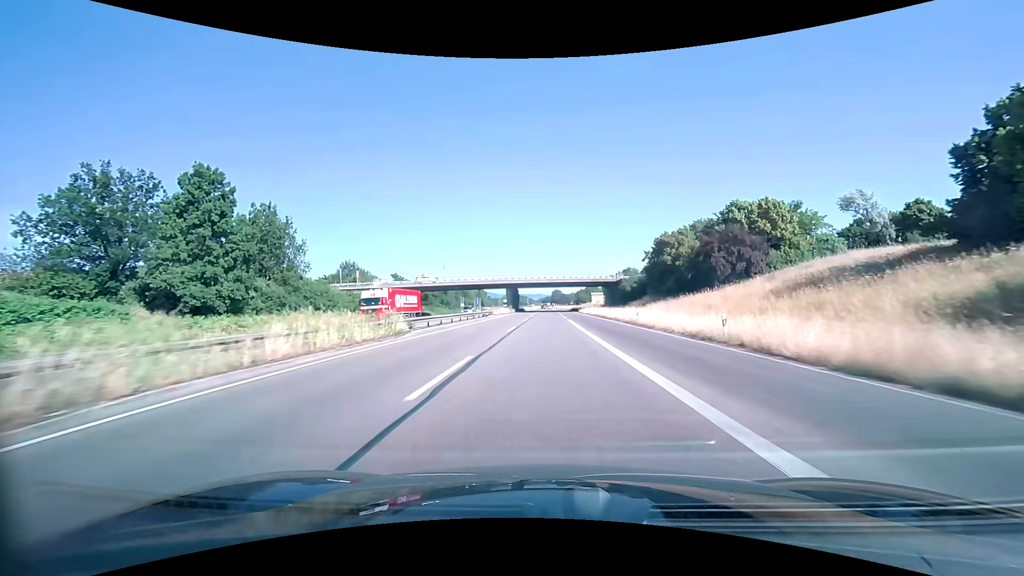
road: trunk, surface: asphalt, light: Day
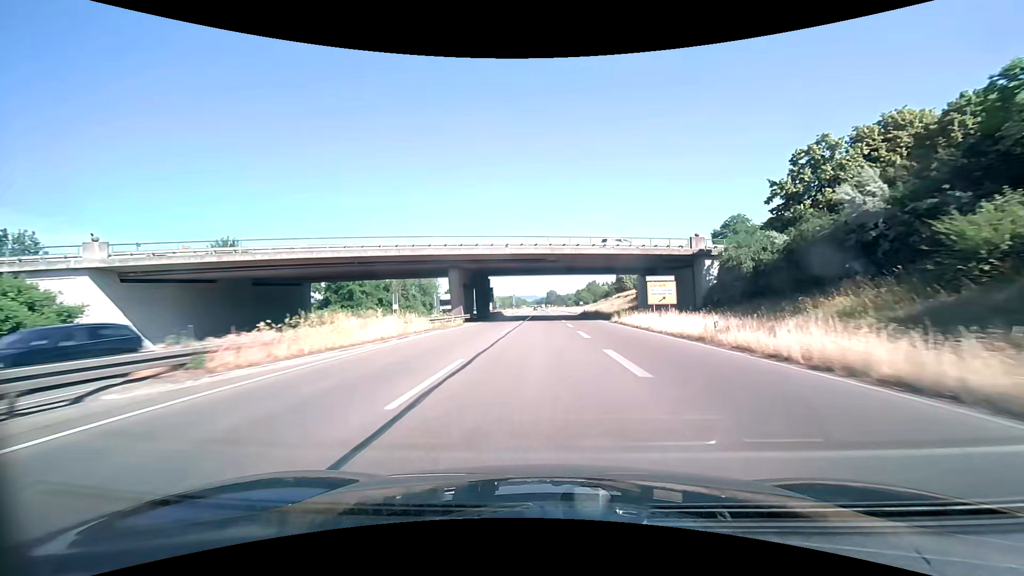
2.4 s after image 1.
(+0.3, +55.7) m; +1°
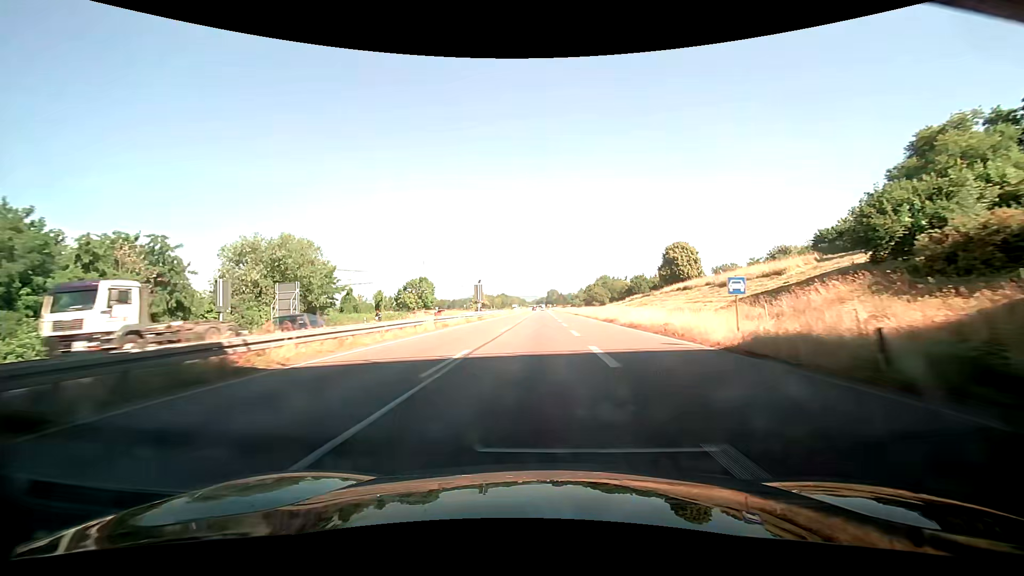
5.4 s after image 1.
(-0.1, +70.7) m; +1°
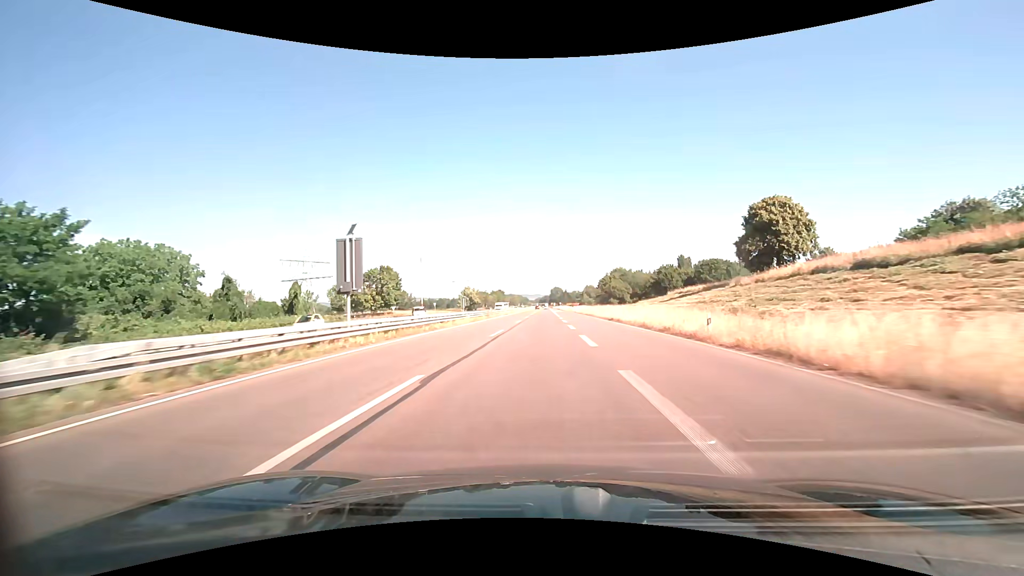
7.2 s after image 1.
(-1.1, +42.9) m; -1°
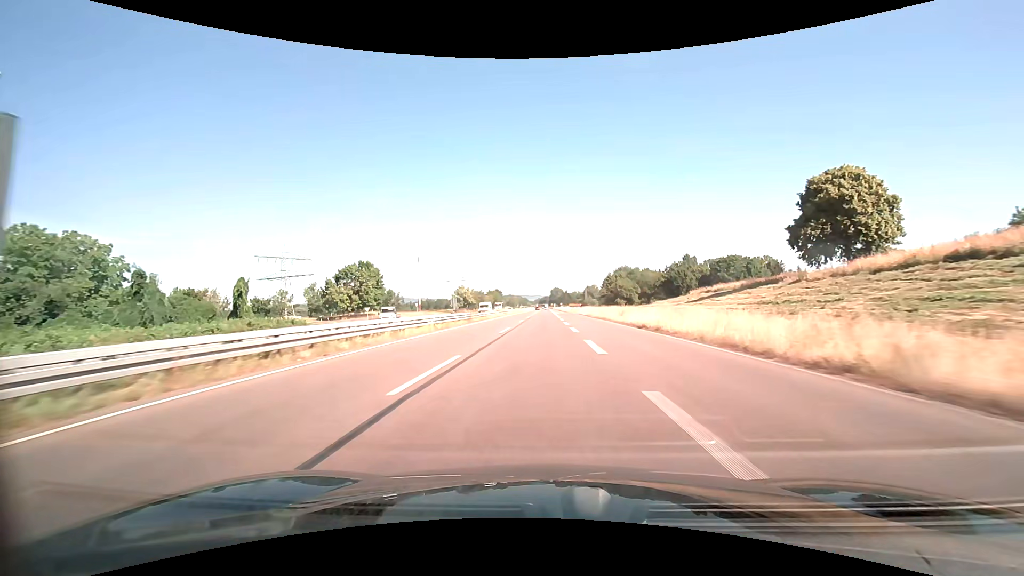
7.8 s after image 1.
(0.0, +14.4) m; 0°
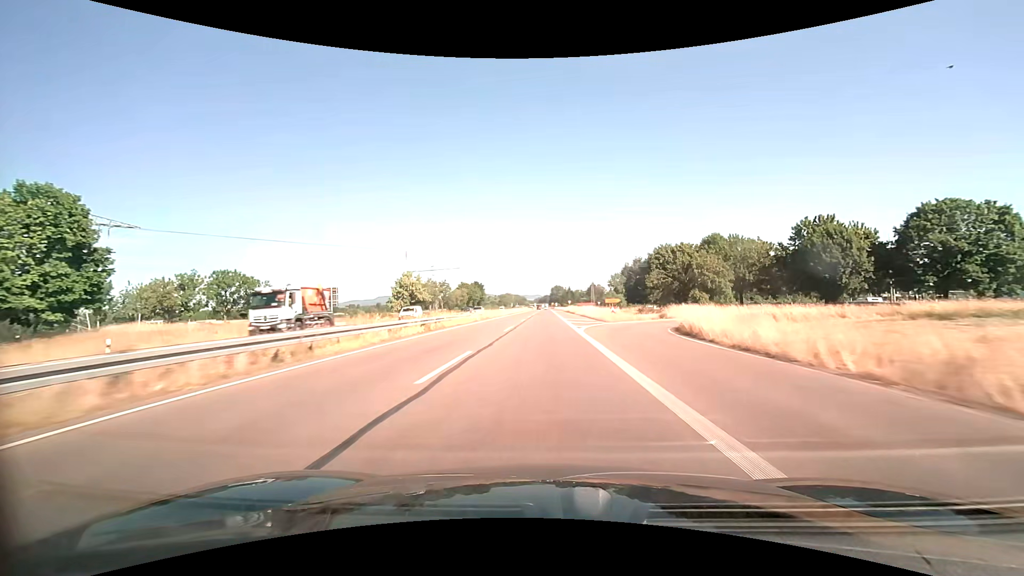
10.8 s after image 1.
(0.0, +72.7) m; 0°
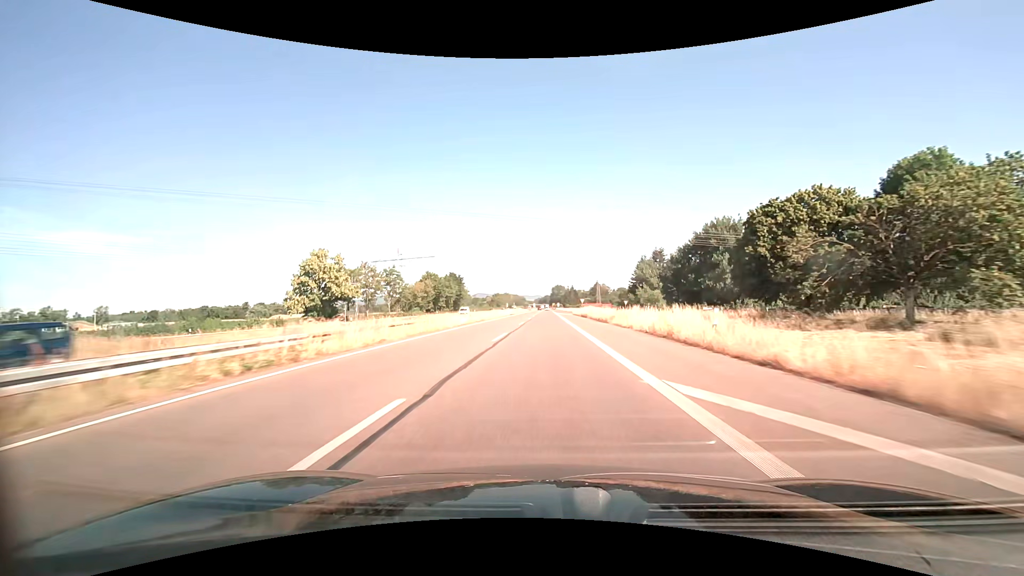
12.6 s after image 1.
(+0.1, +44.5) m; 0°
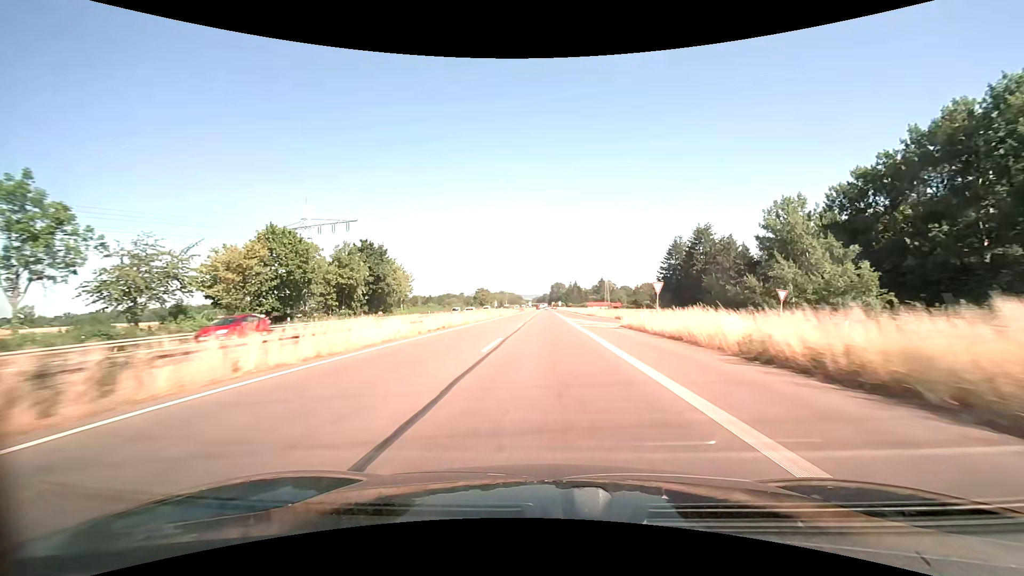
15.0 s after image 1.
(+0.1, +60.3) m; 0°
(0, +10) (0, +20) (0, +30) (0, +40) (0, +50) (0, +60) (0, +70) (0, +80) (0, +90) (0, +100) m
